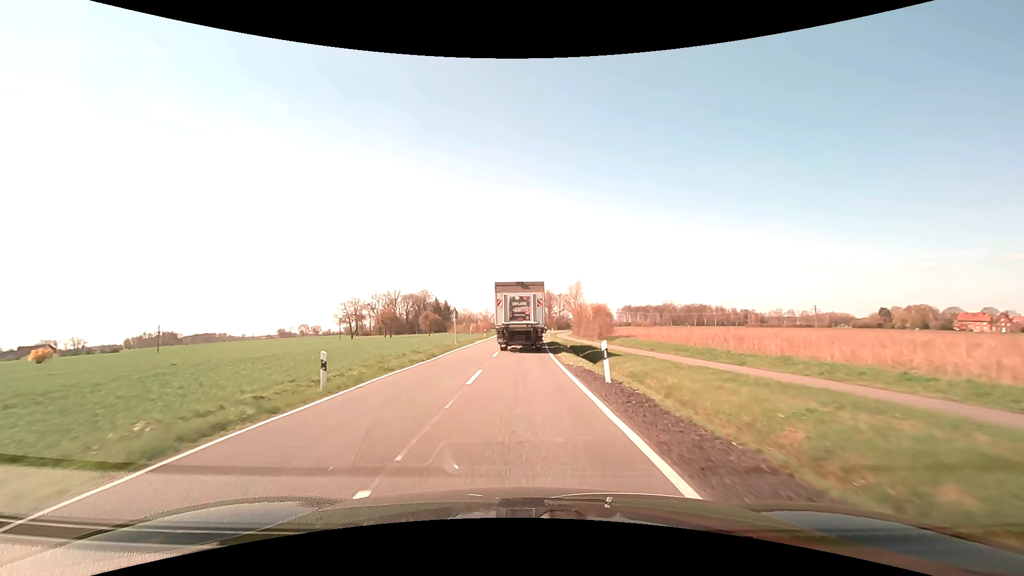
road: secondary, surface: asphalt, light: Day
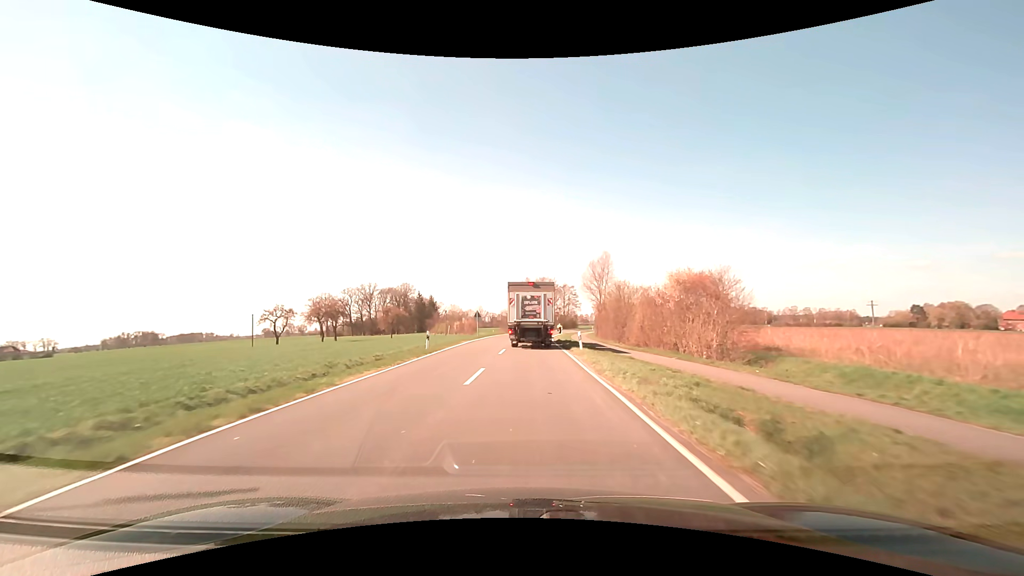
(-0.1, +36.5) m; 0°
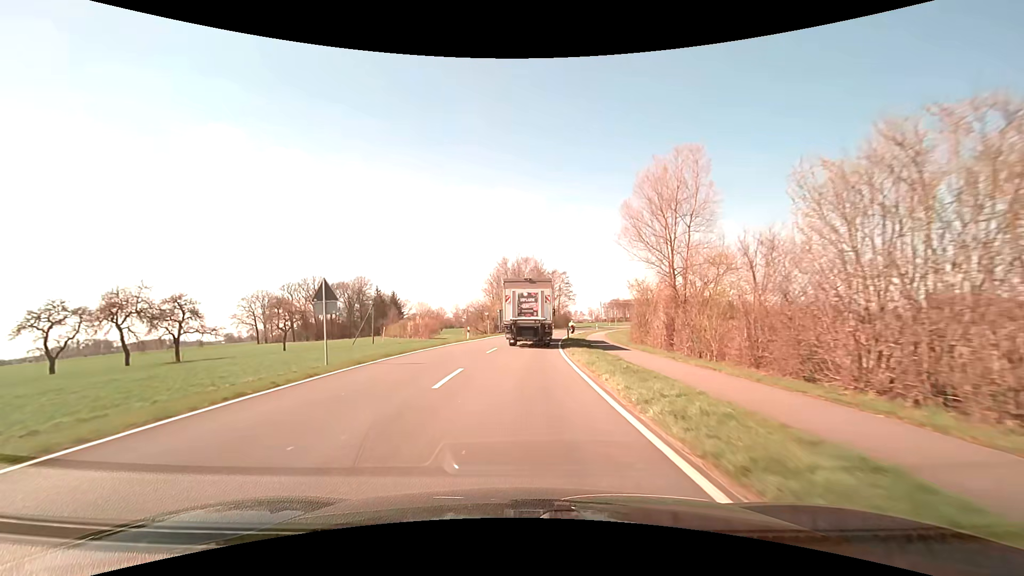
(+0.7, +37.8) m; +2°
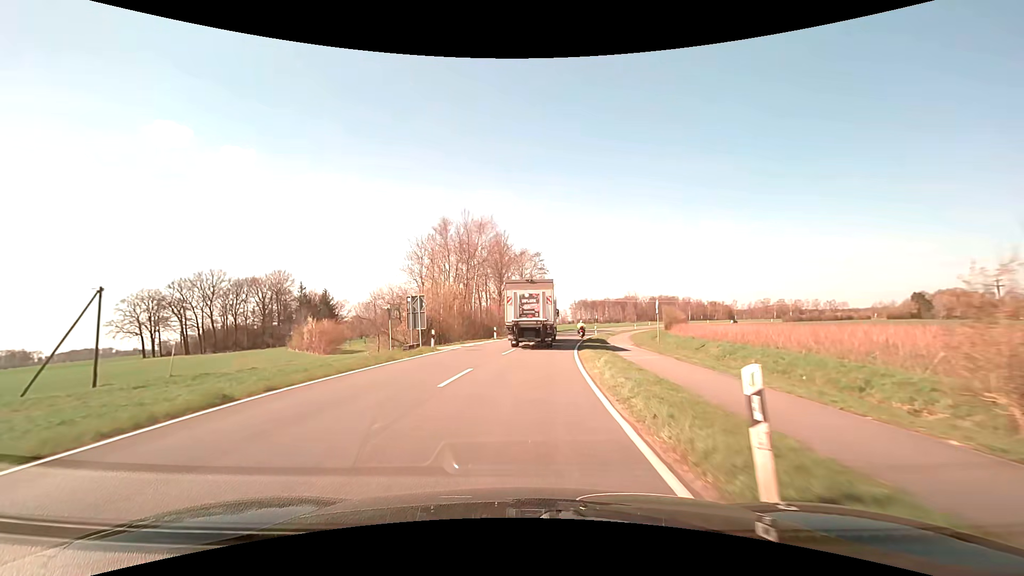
(+1.2, +36.0) m; +4°
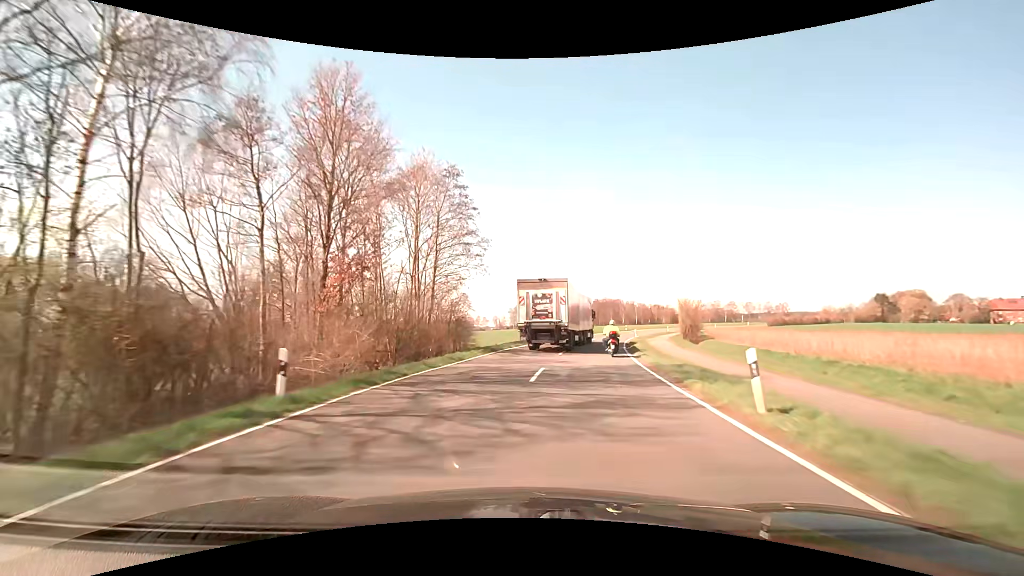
(+3.0, +47.9) m; +7°
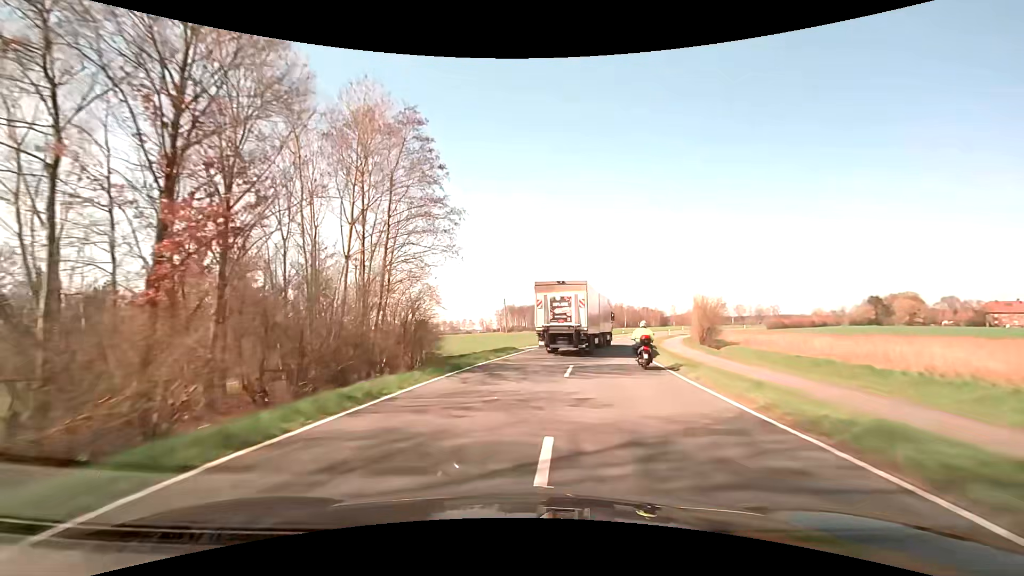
(+0.1, +10.2) m; +1°
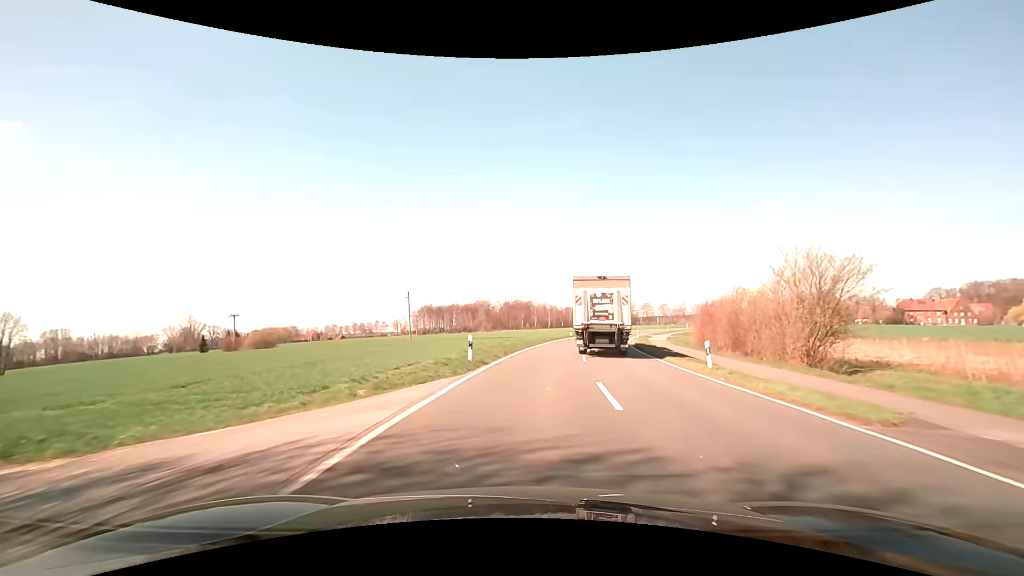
(+2.0, +30.6) m; +8°
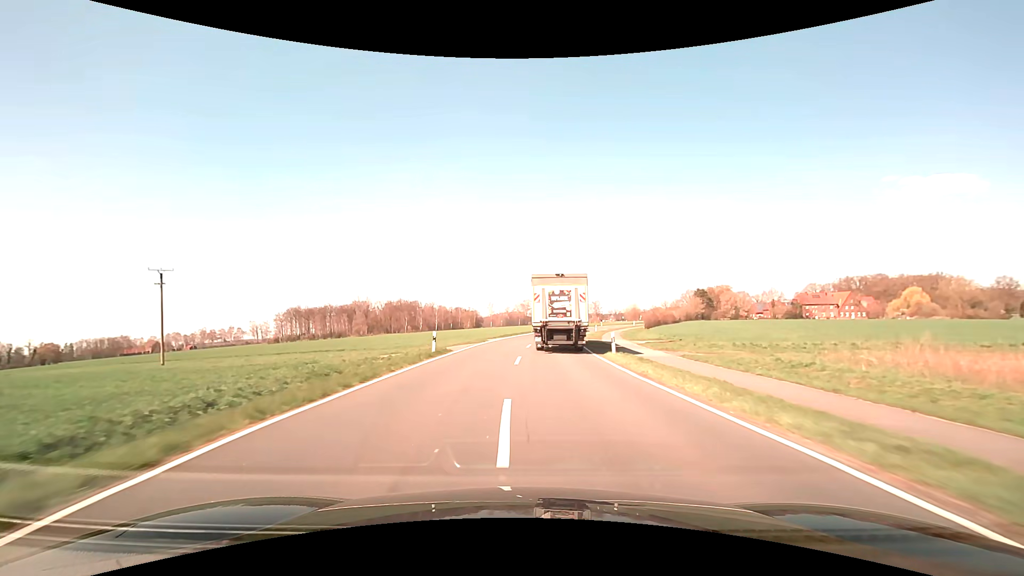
(+5.0, +40.2) m; +13°
(0, +10) (+1, +20) (+1, +30) (+2, +40) (+3, +50) (+5, +60) (+7, +70) (+9, +79) (+12, +89) (+14, +99) m
